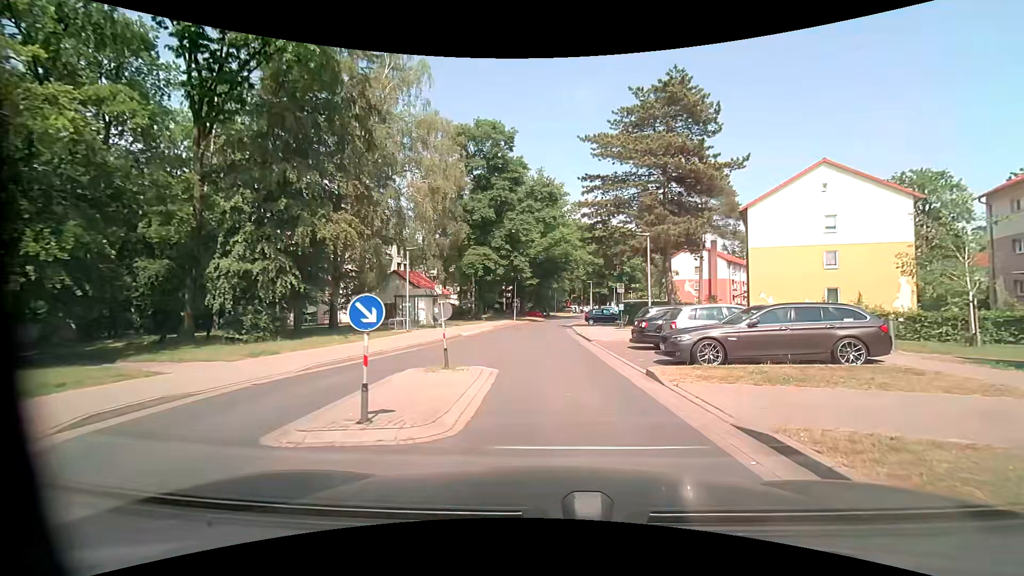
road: residential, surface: asphalt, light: Day
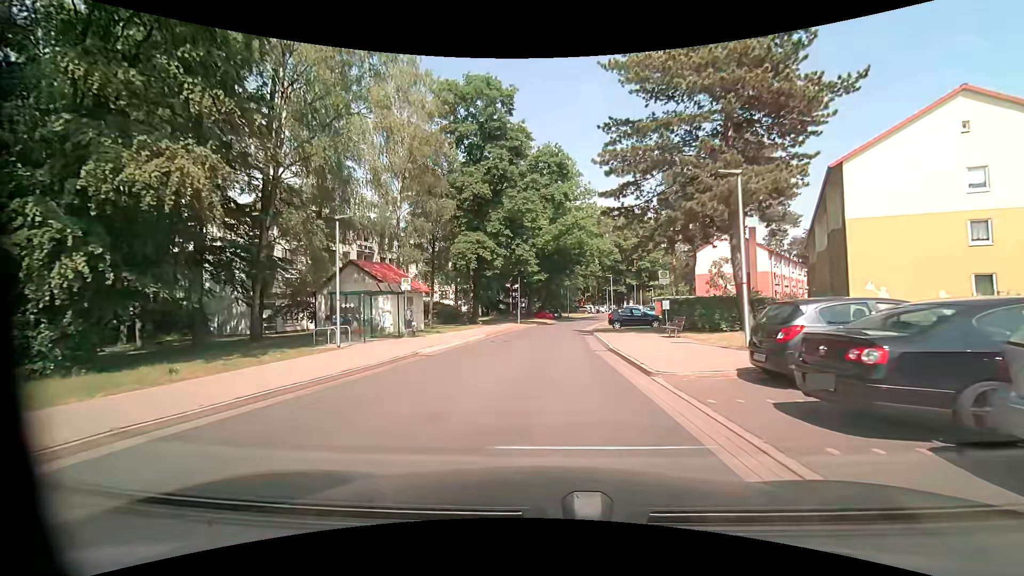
(+0.1, +11.6) m; -2°
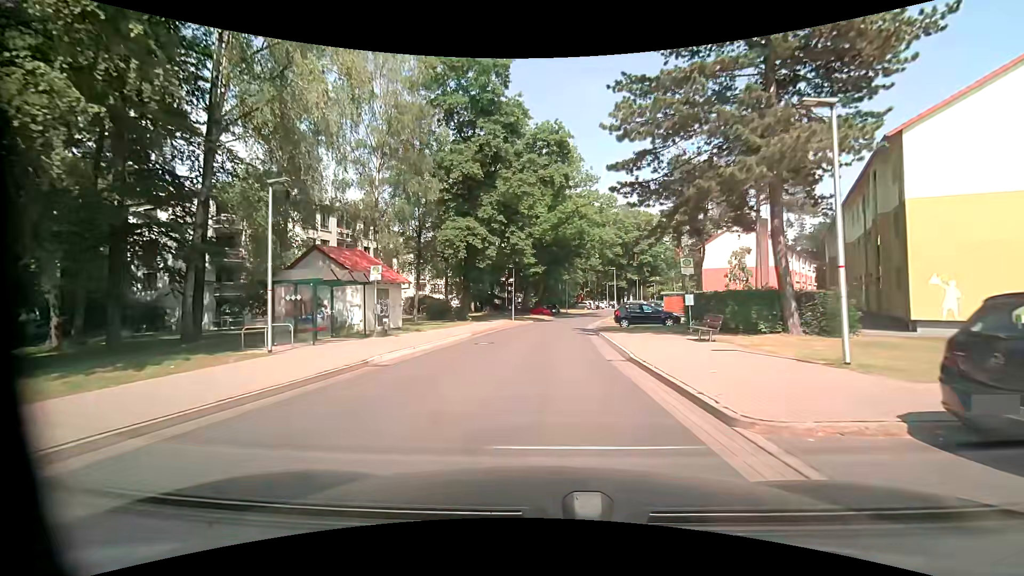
(0.0, +4.7) m; 0°
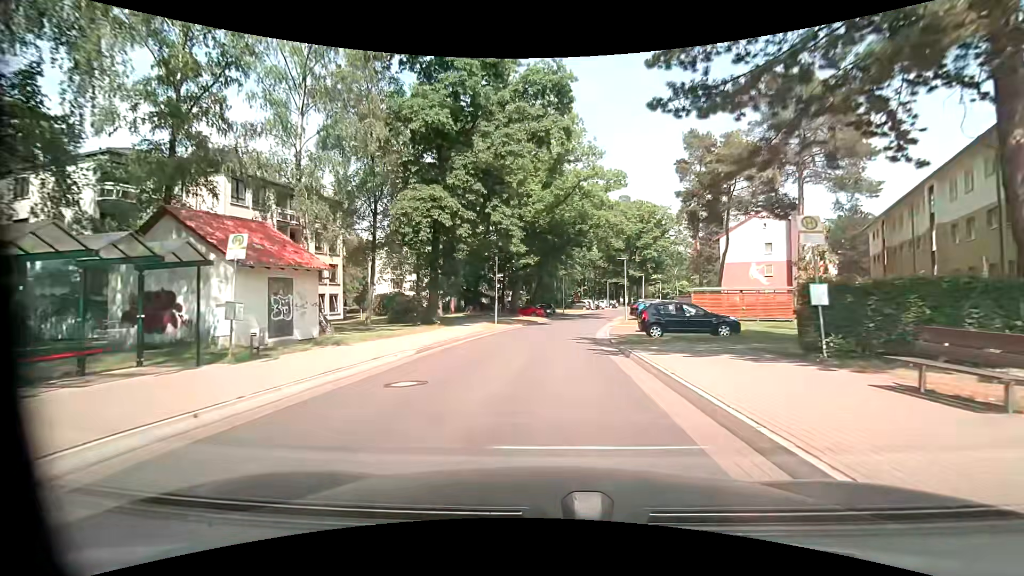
(+0.1, +10.4) m; +1°
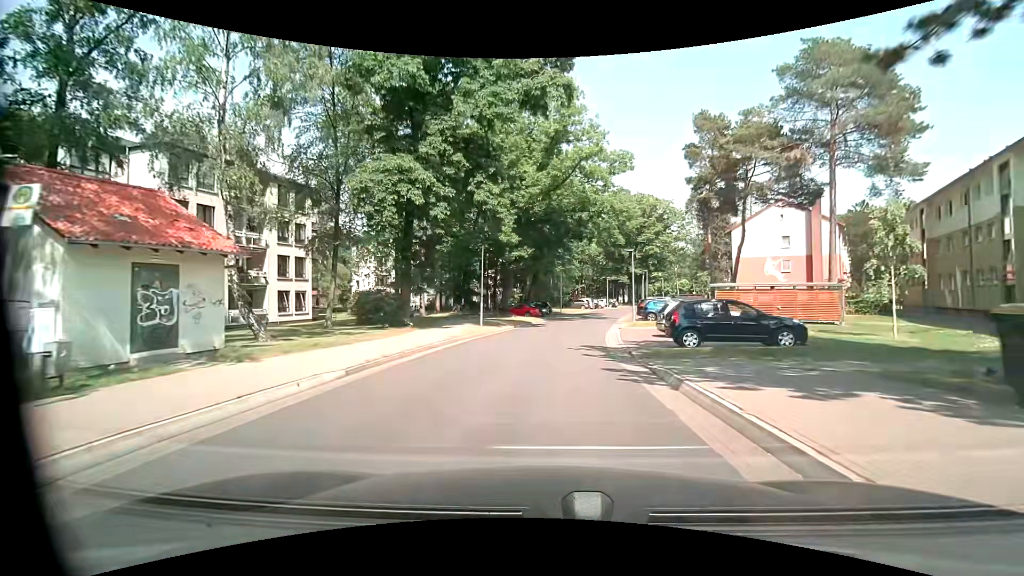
(0.0, +5.6) m; 0°
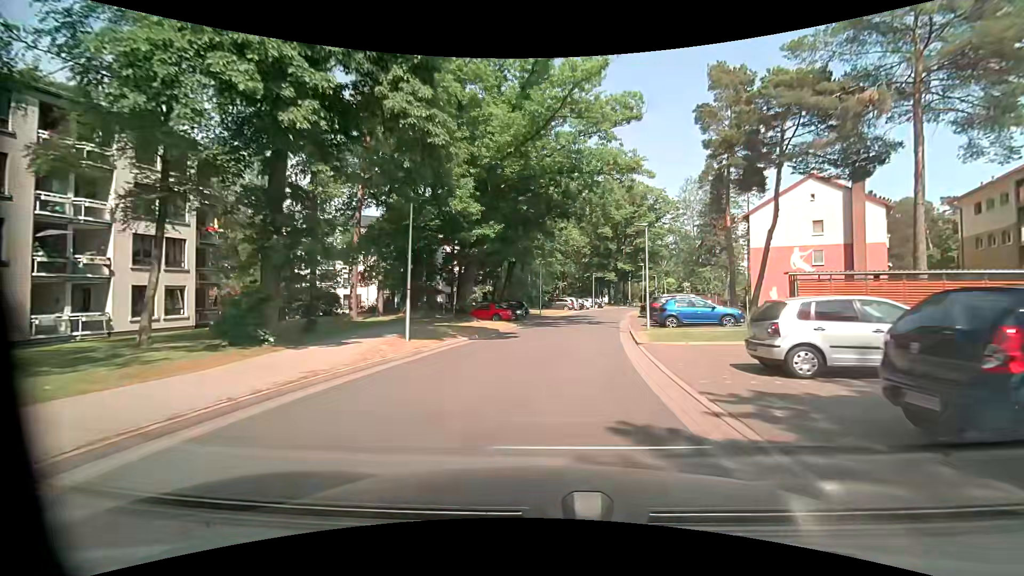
(+0.3, +11.6) m; +4°
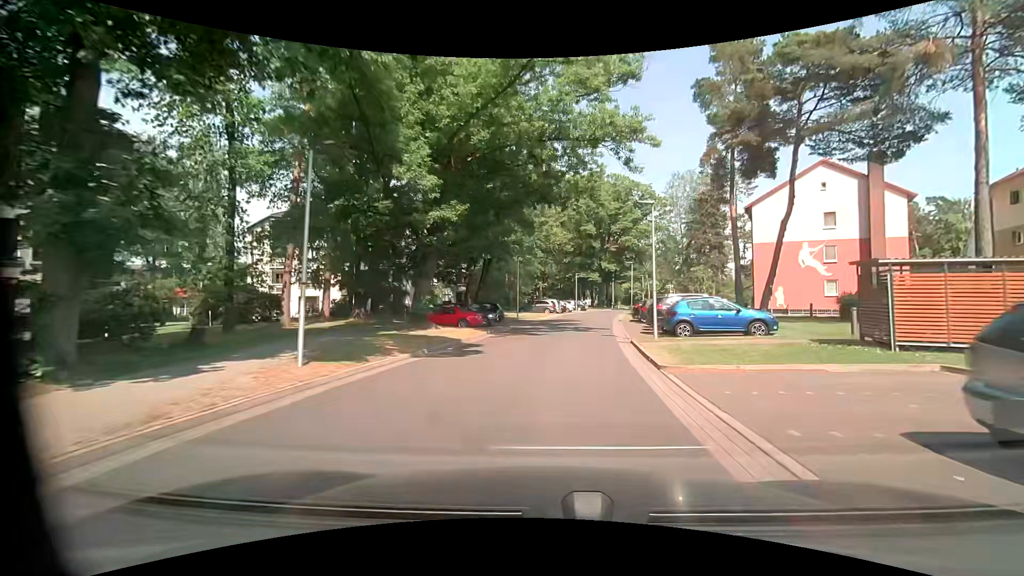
(0.0, +6.0) m; +1°
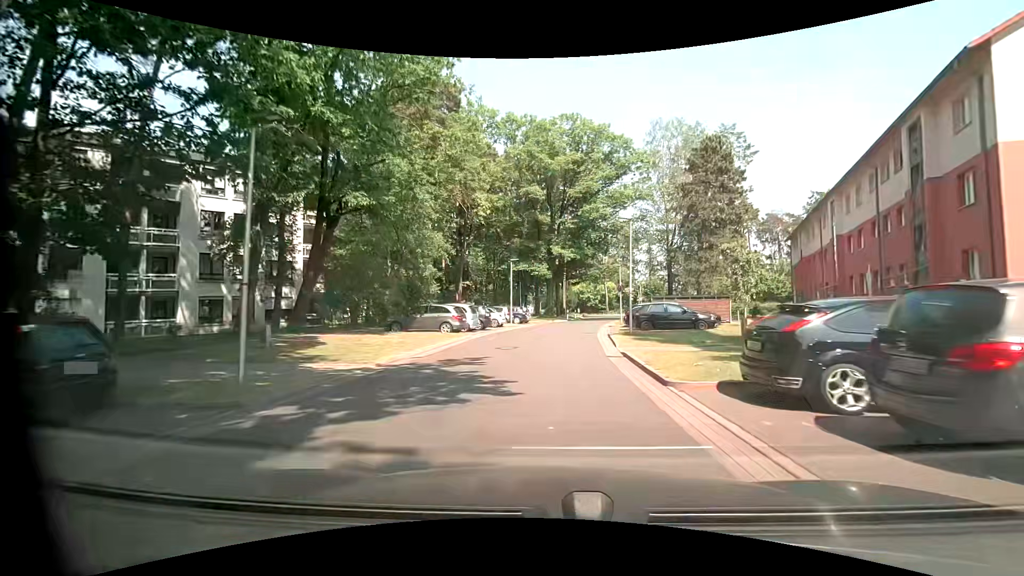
(+2.4, +28.7) m; +8°
